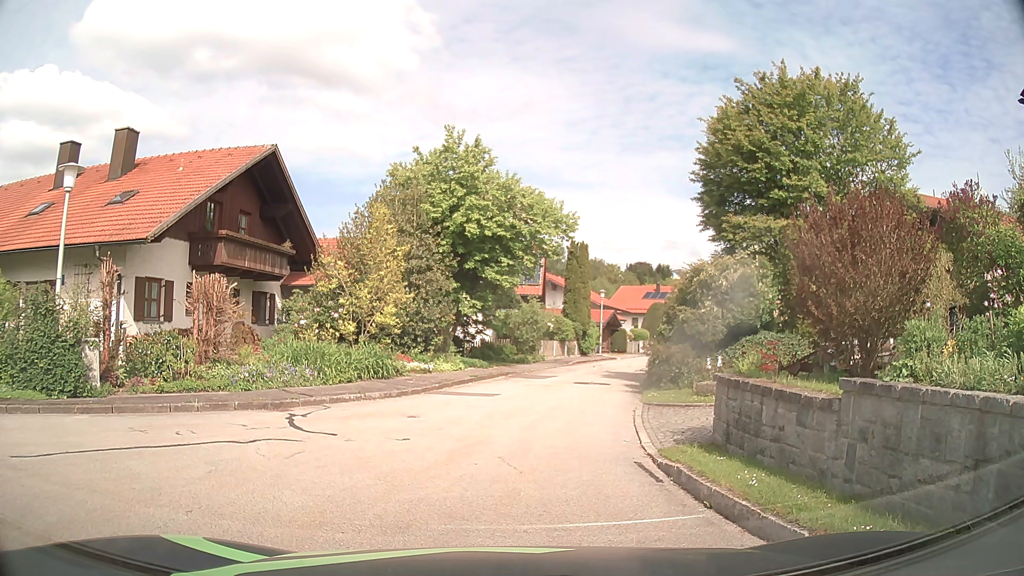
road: residential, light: Day
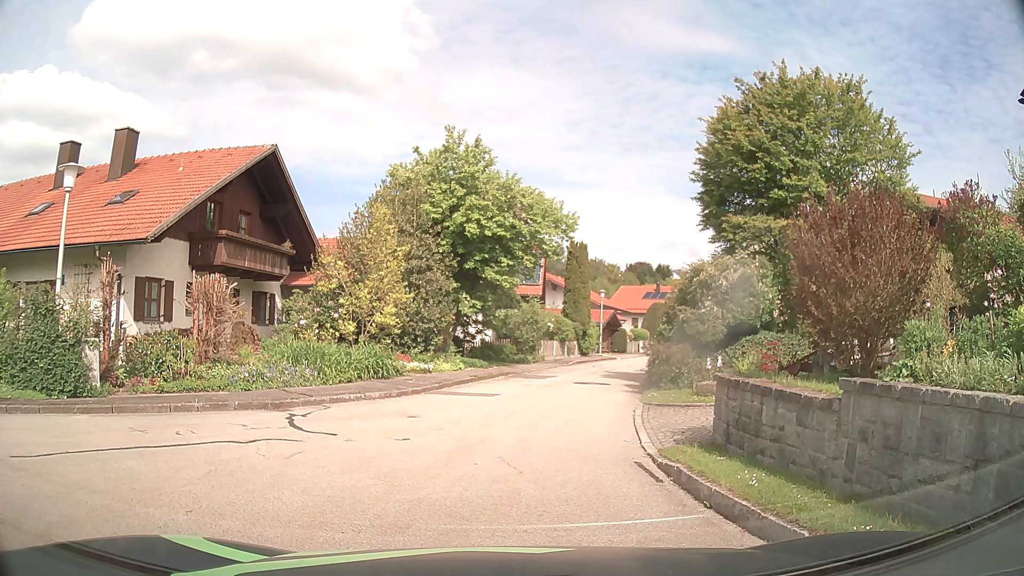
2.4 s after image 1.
(0.0, 0.0) m; 0°
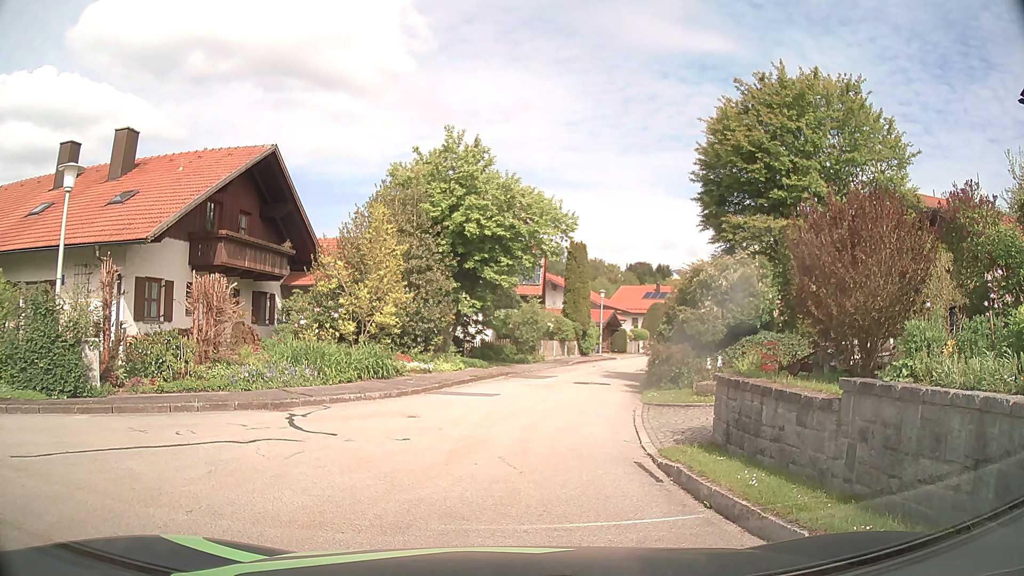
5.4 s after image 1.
(0.0, 0.0) m; 0°
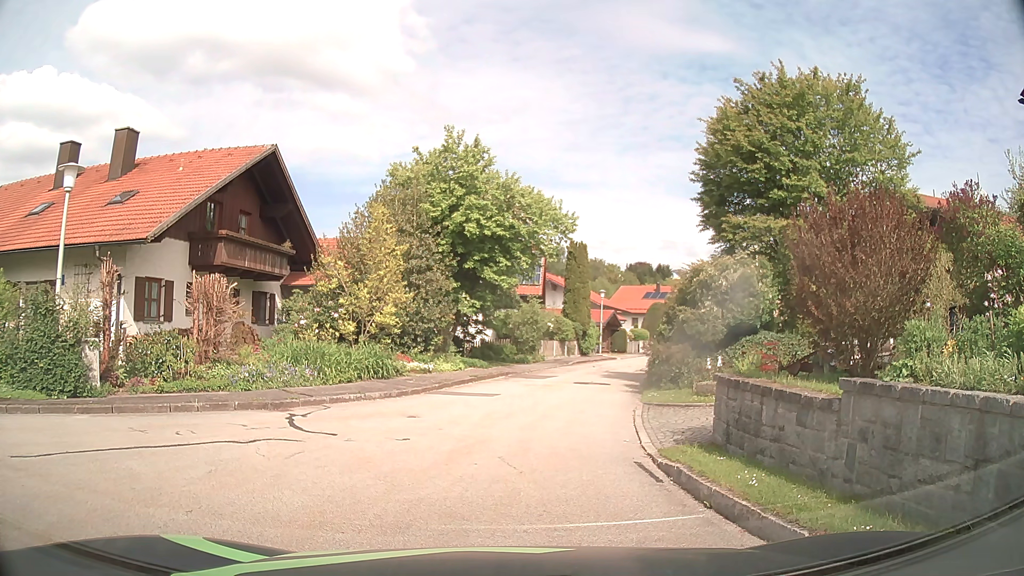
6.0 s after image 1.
(0.0, 0.0) m; 0°
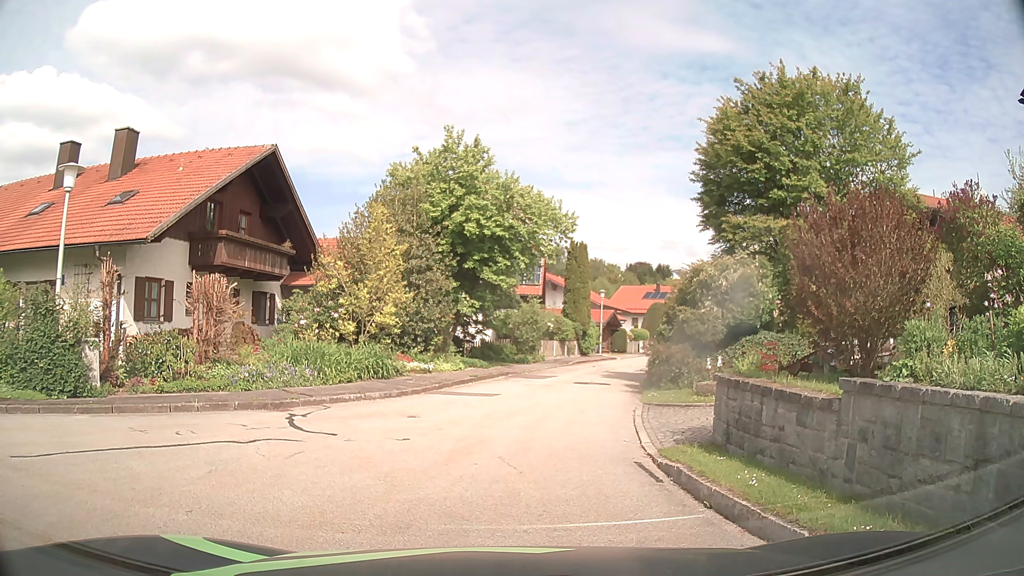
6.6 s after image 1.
(0.0, 0.0) m; 0°
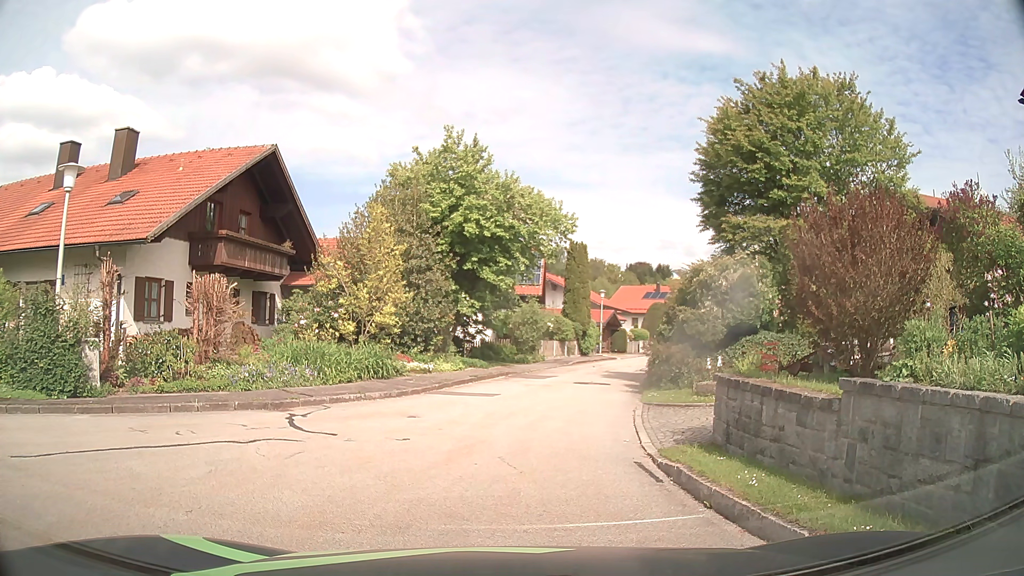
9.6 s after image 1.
(0.0, 0.0) m; 0°
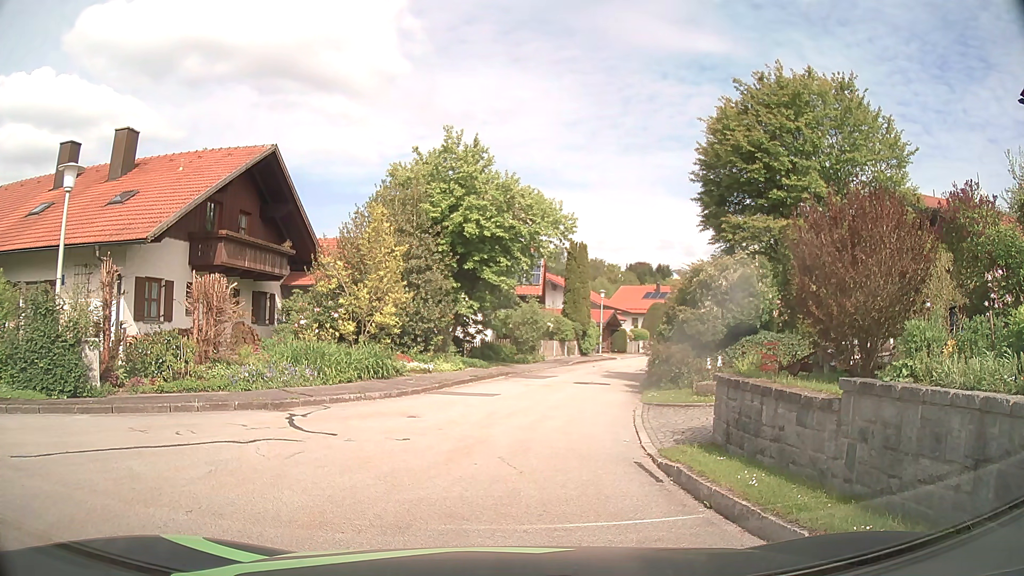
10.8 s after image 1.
(0.0, 0.0) m; 0°
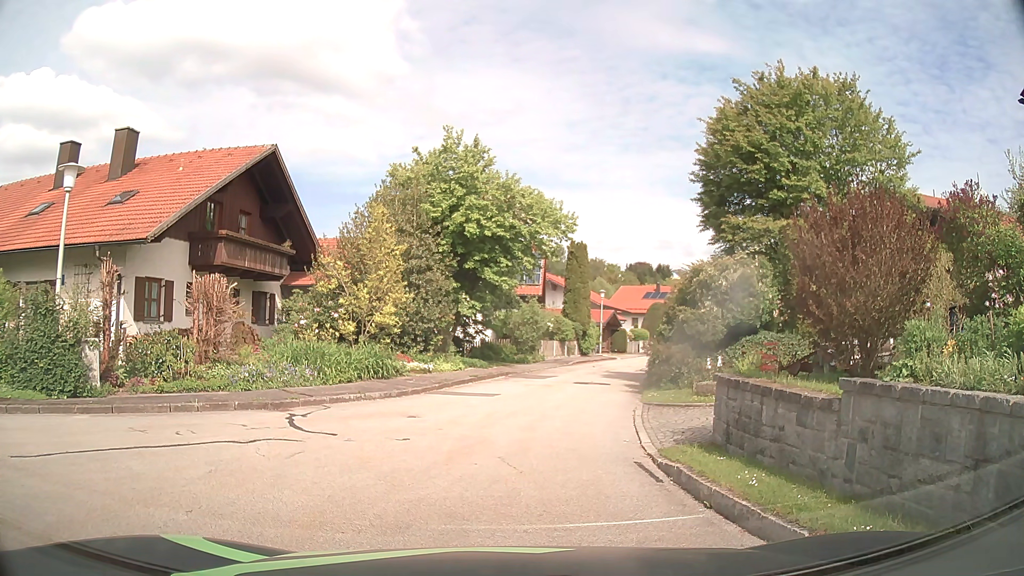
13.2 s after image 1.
(0.0, 0.0) m; 0°
(-1, +10) (0, +20) (+1, +30) (+3, +40) (+5, +49) (+8, +59) (+11, +68) (+14, +78) (+18, +87) (+23, +96) m
